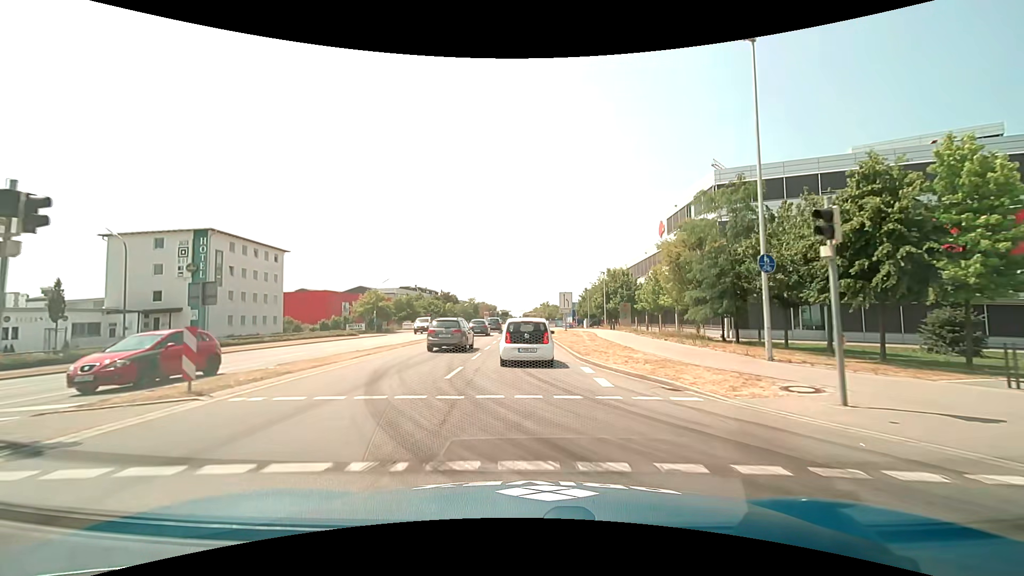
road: primary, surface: asphalt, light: Day
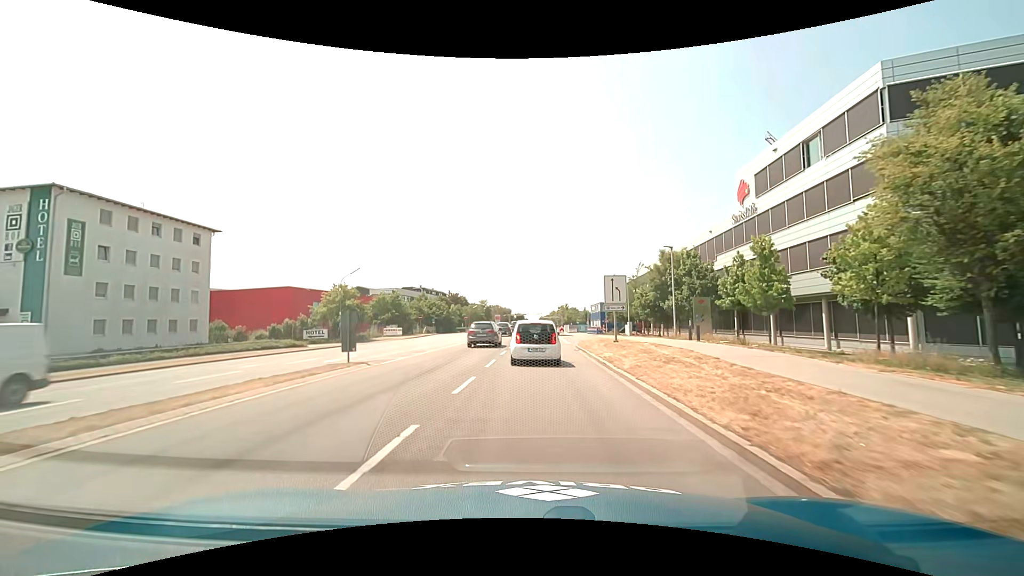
(-0.5, +20.5) m; -2°
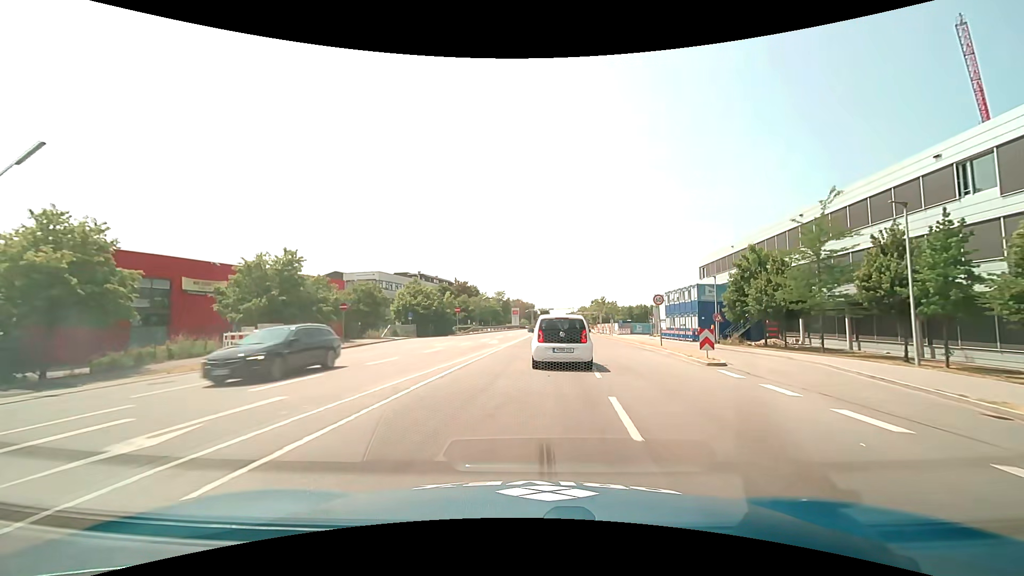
(-1.5, +40.1) m; -2°
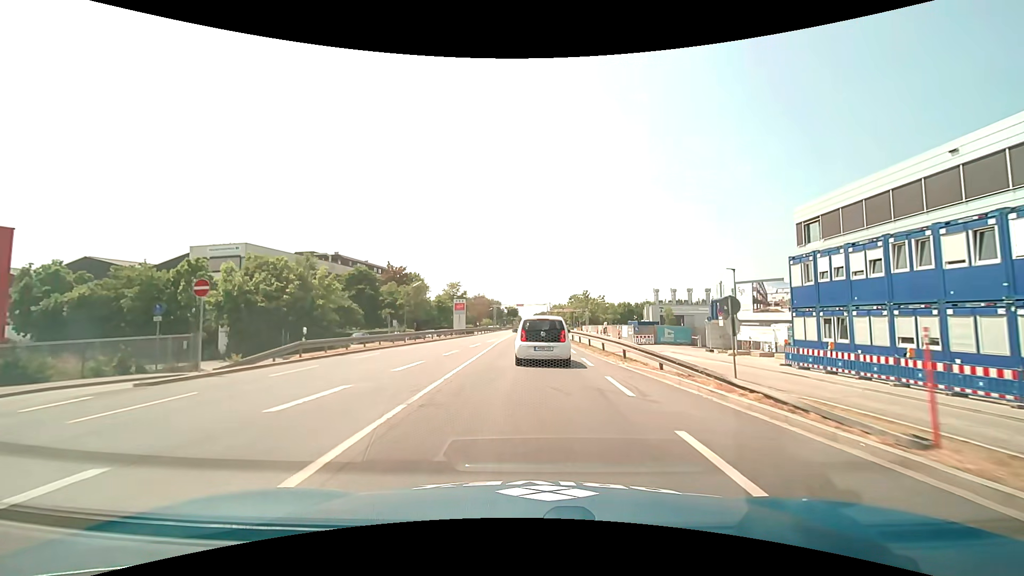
(+1.5, +38.7) m; +4°
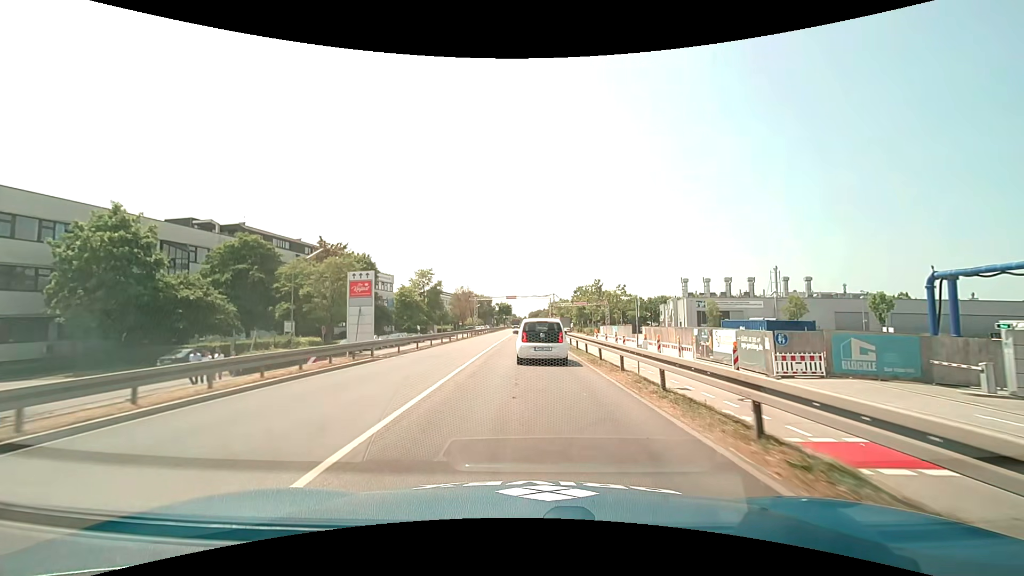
(0.0, +31.8) m; 0°
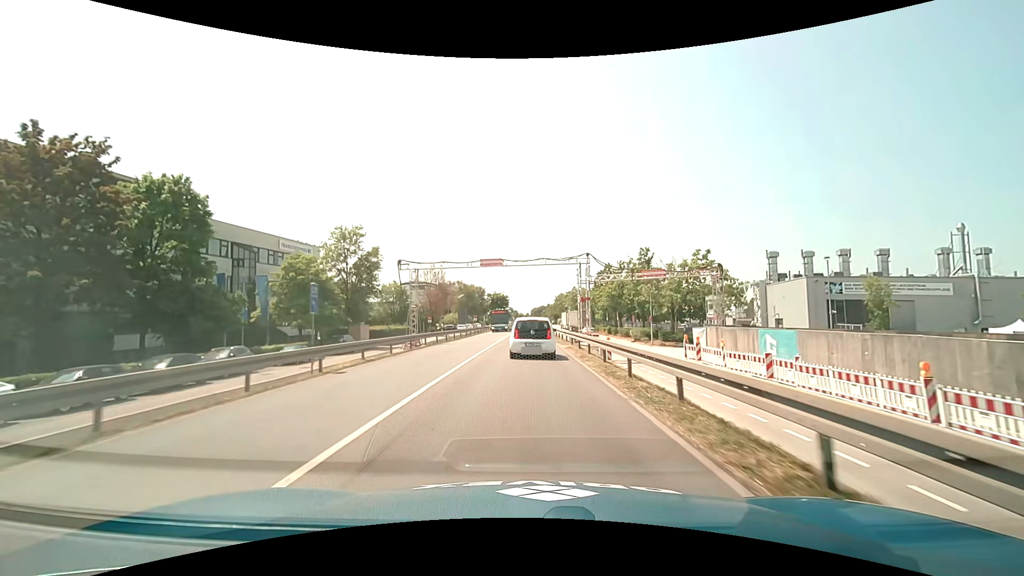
(+0.1, +42.2) m; 0°
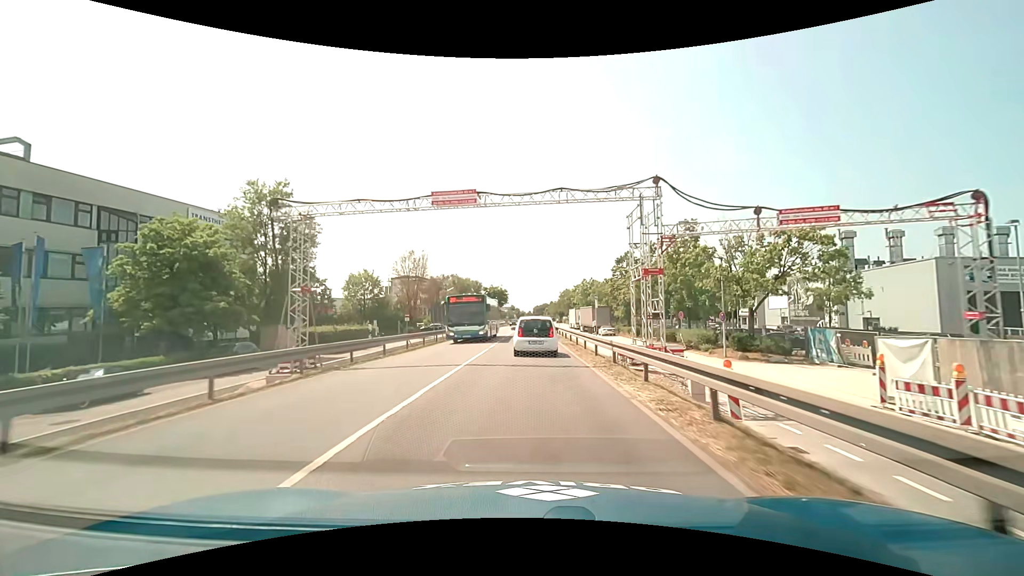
(0.0, +17.5) m; 0°
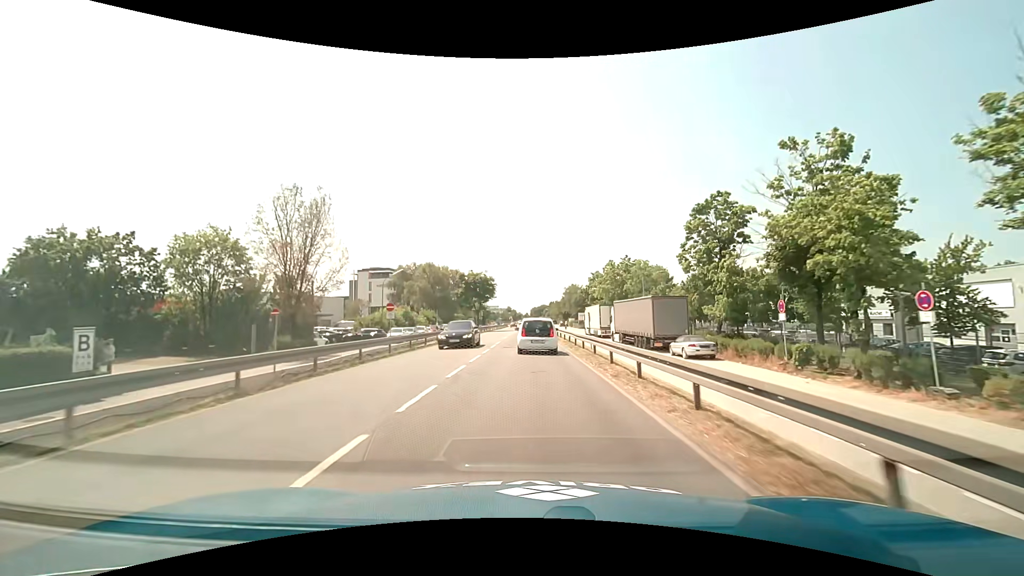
(0.0, +35.3) m; 0°
(0, +10) (0, +20) (0, +30) (0, +40) (0, +50) (0, +60) (0, +70) (0, +80) (0, +90) (0, +100) m
